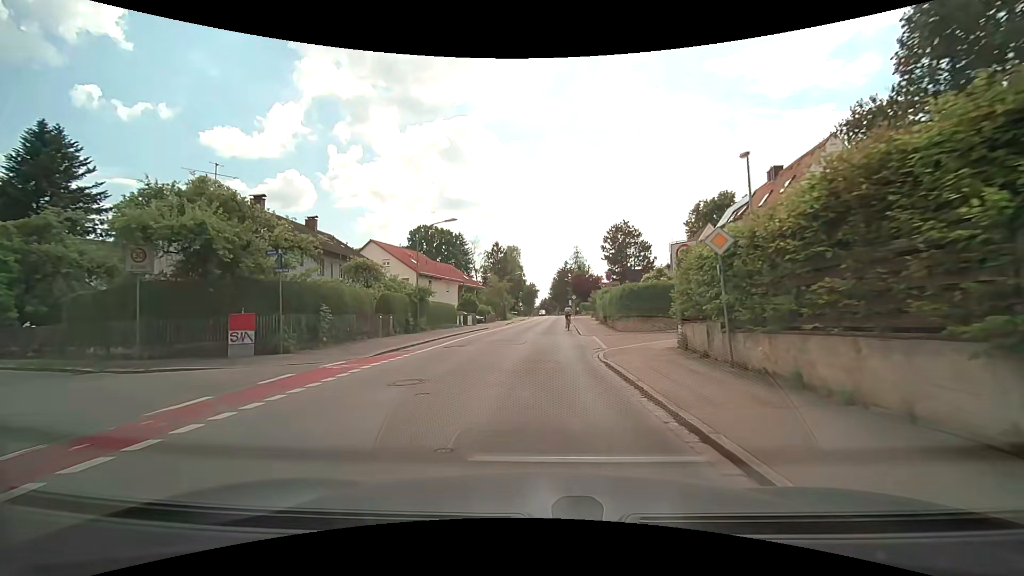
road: tertiary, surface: asphalt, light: Day
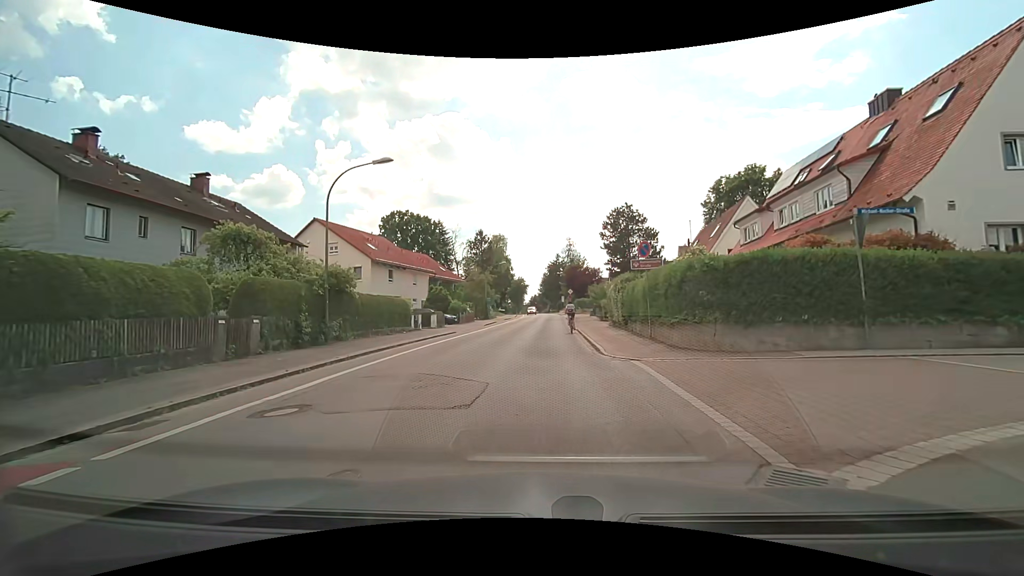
(+0.4, +12.4) m; +2°
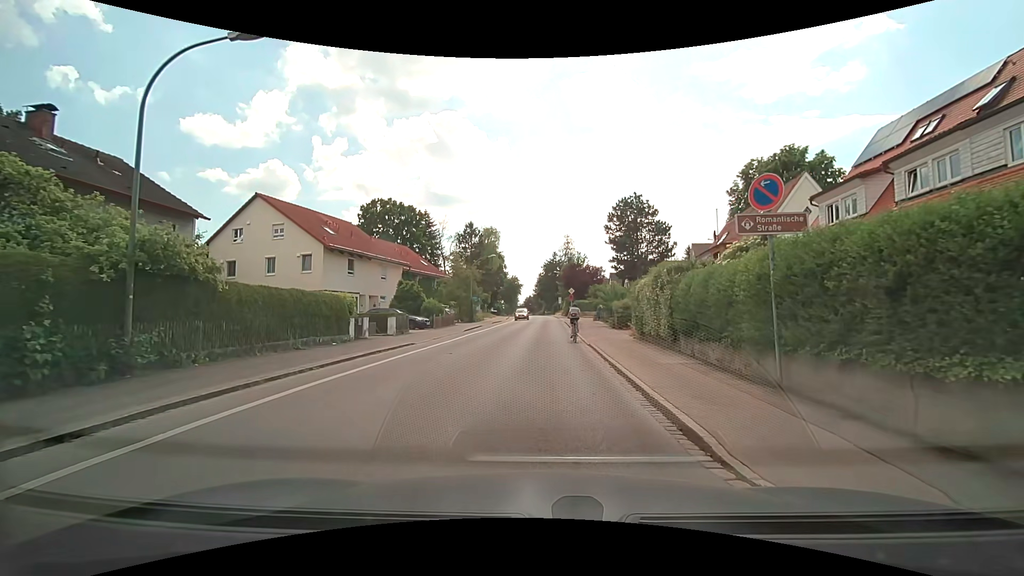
(0.0, +9.3) m; +1°
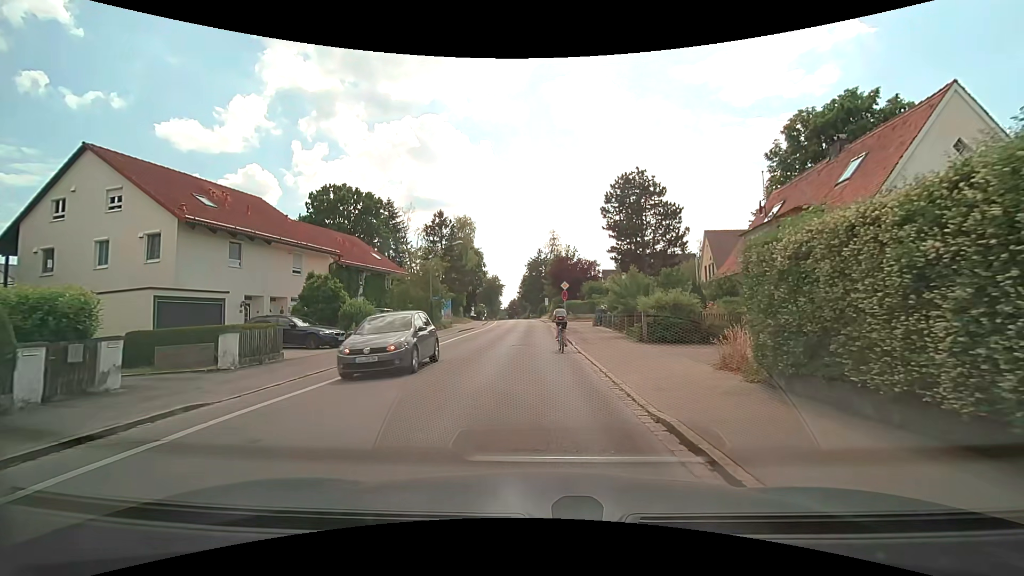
(+0.1, +13.2) m; +2°
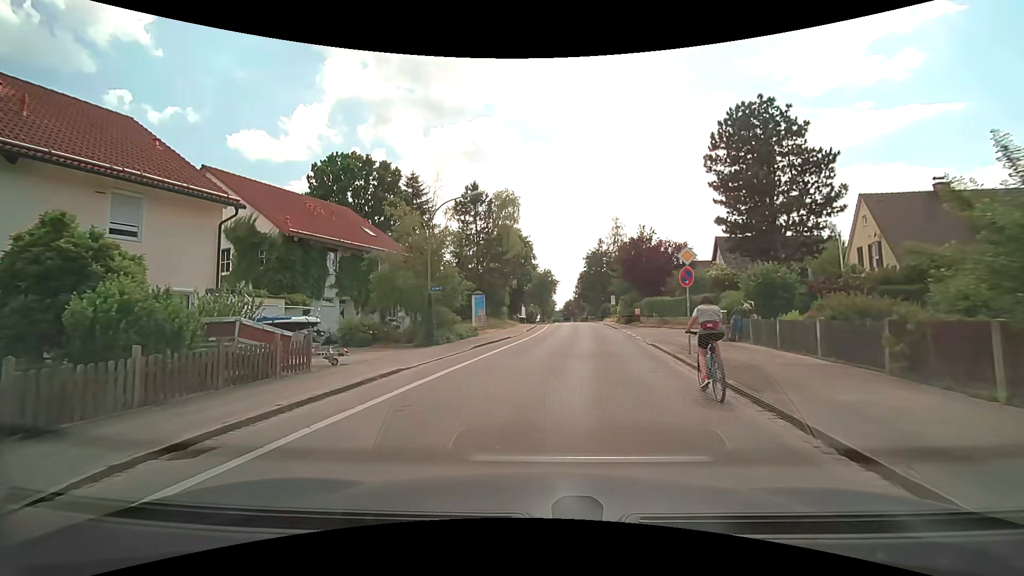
(-1.0, +17.7) m; -7°
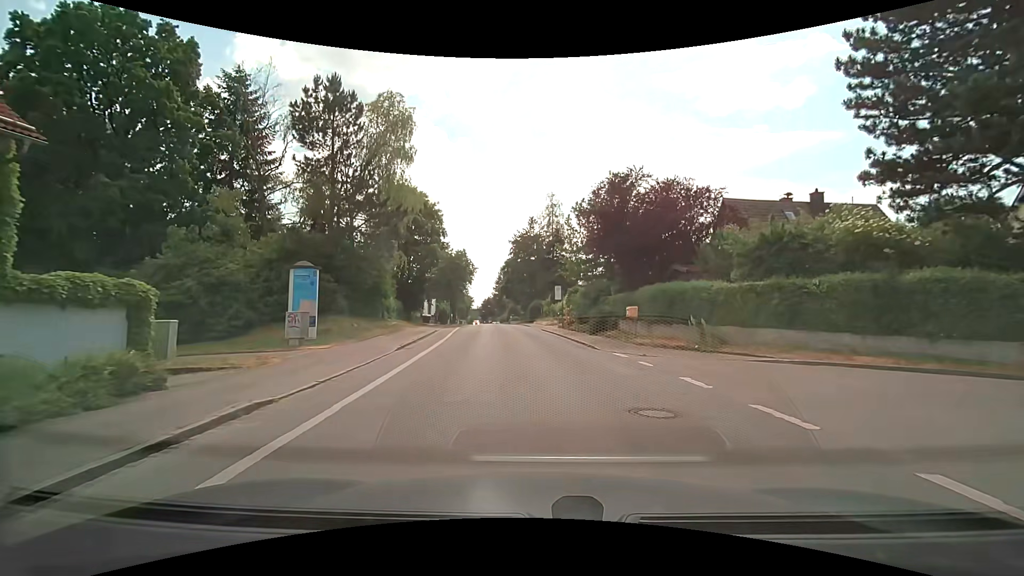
(+1.0, +24.2) m; +9°
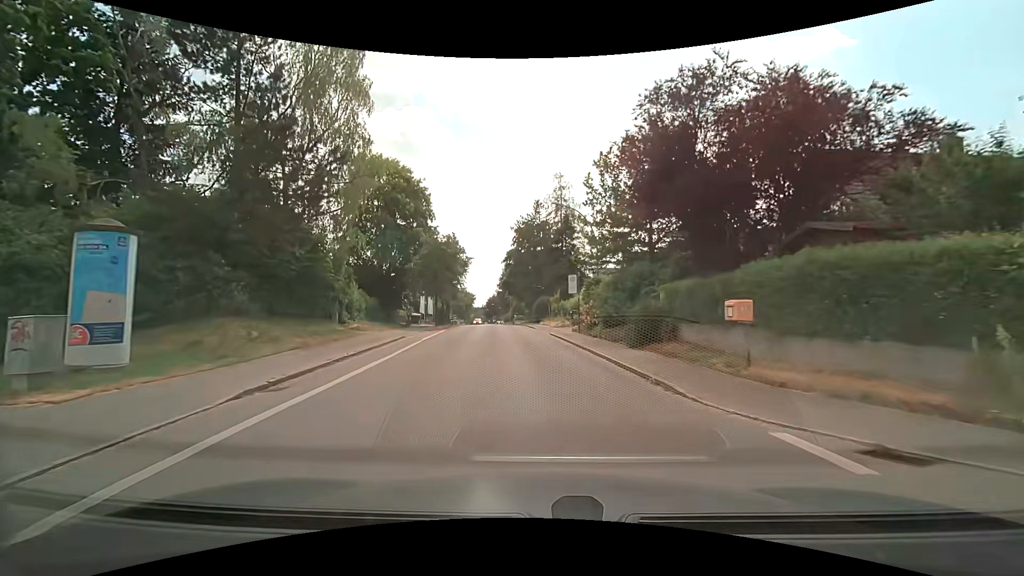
(-0.1, +11.0) m; 0°
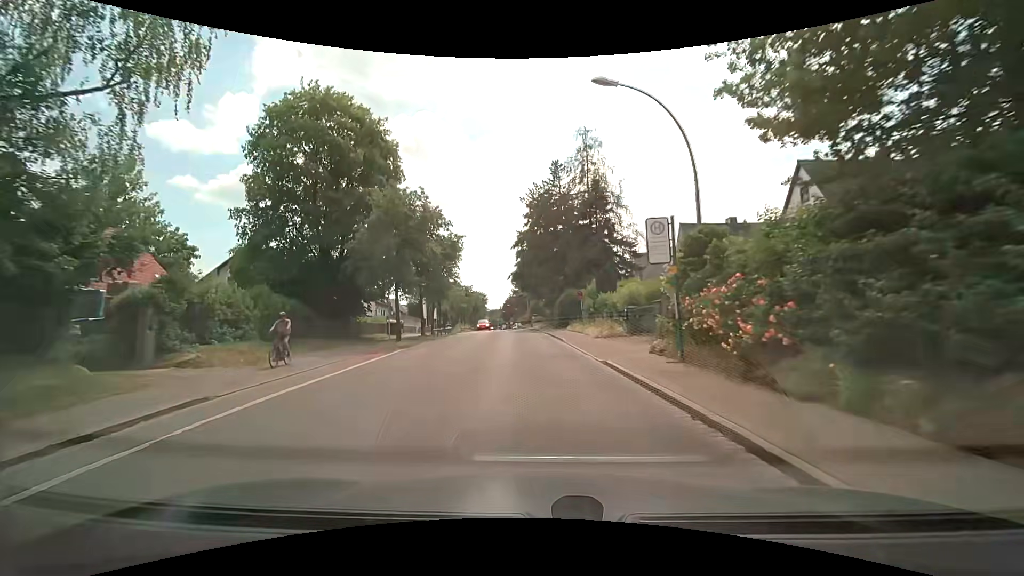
(-0.5, +18.1) m; -3°
(0, +10) (0, +20) (-1, +30) (-1, +40) (-2, +50) (-3, +60) (-4, +70) (-5, +80) (-5, +90) (-6, +100) m
